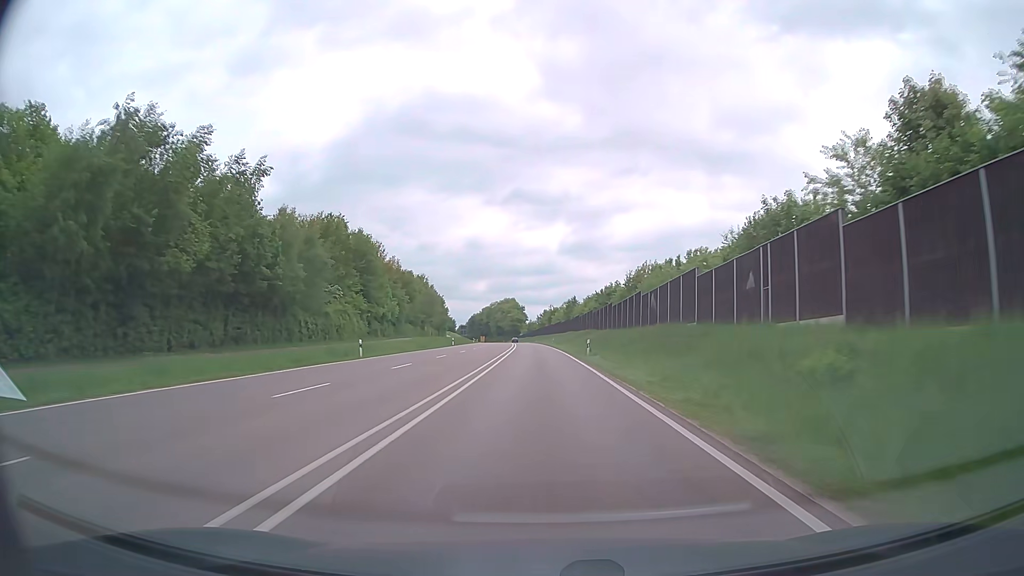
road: trunk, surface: asphalt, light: Day
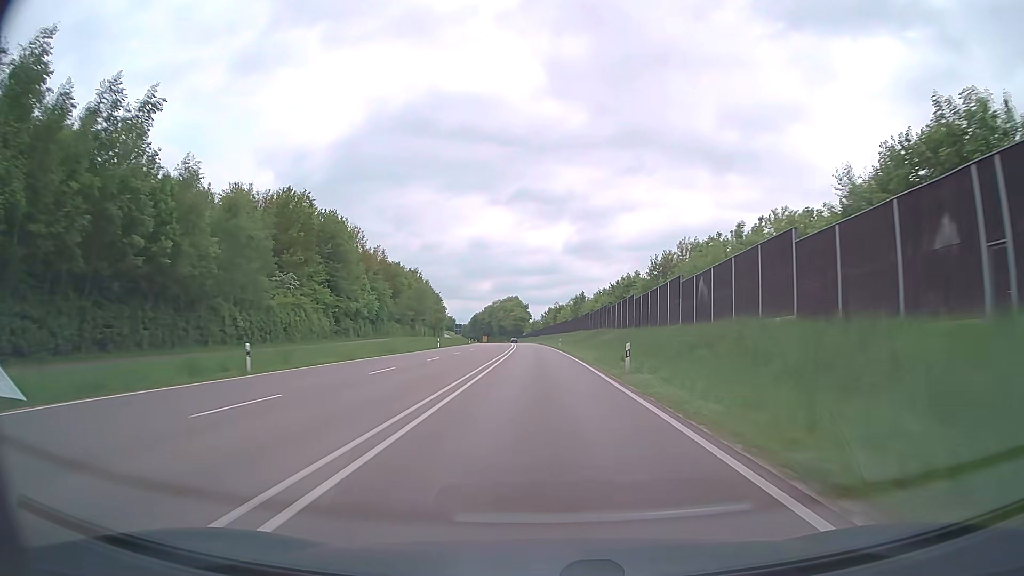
(-0.1, +15.8) m; 0°
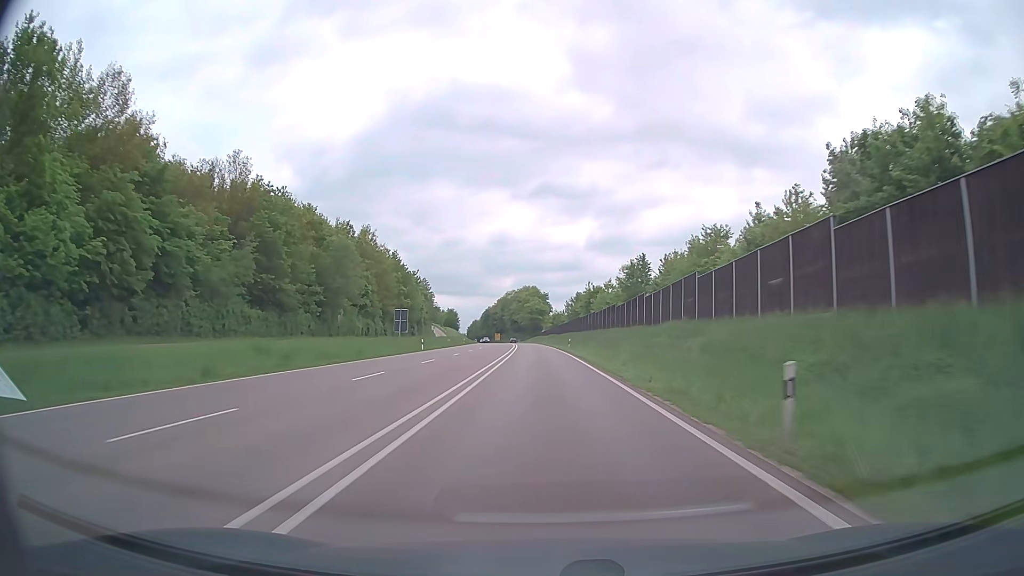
(-0.9, +63.2) m; -2°
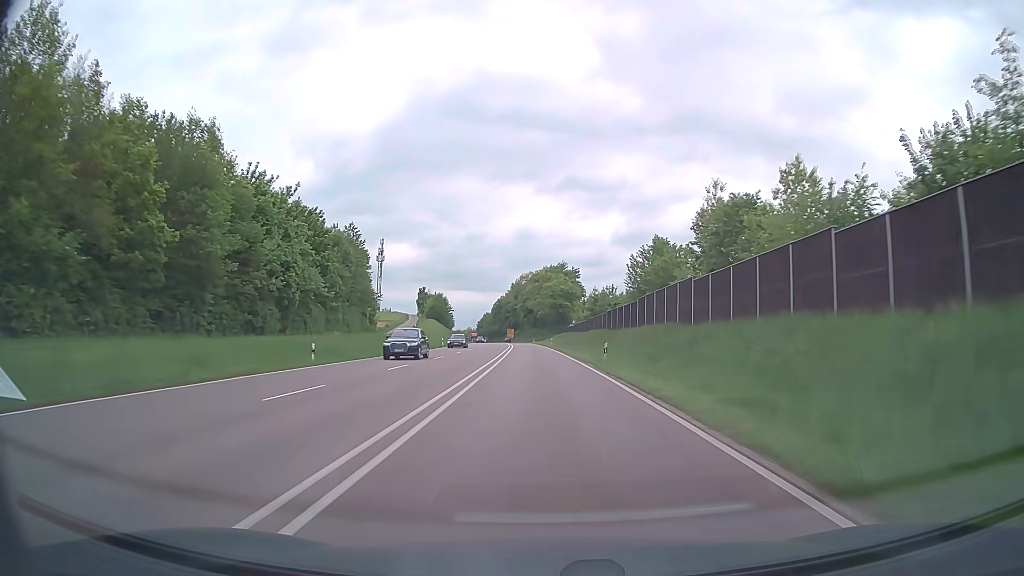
(-1.3, +79.3) m; -2°
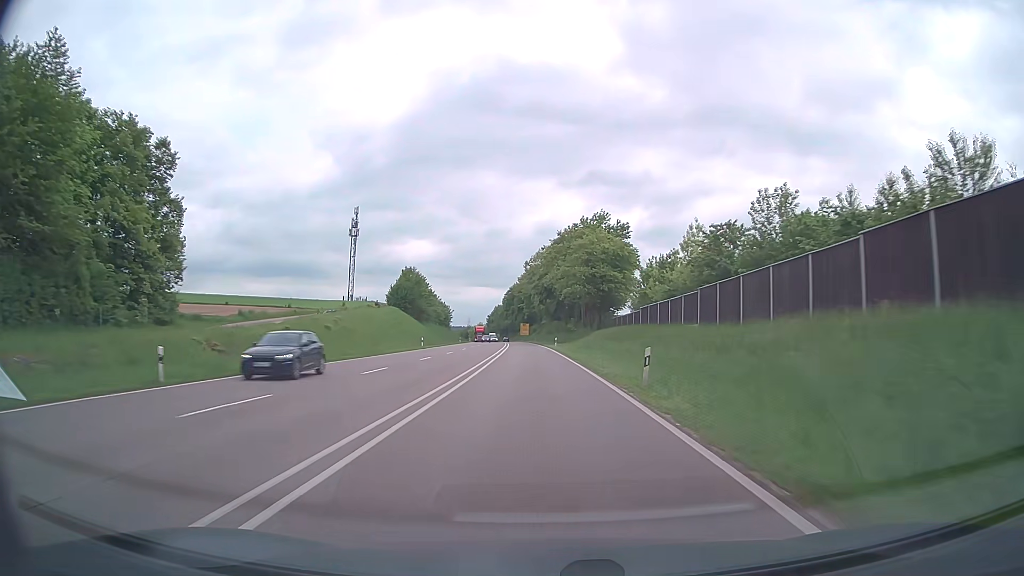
(-0.8, +63.5) m; -2°
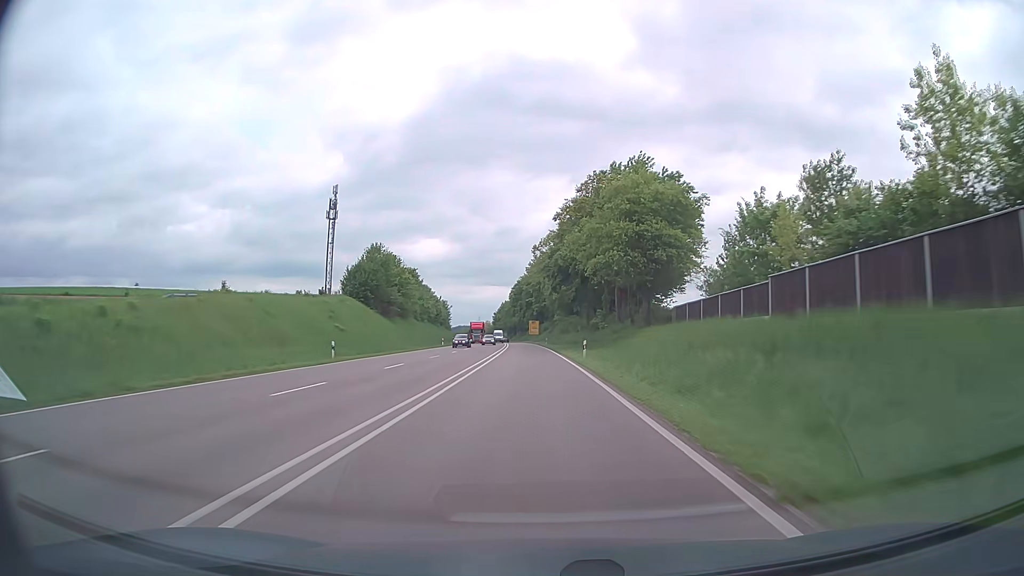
(-0.2, +31.7) m; -1°
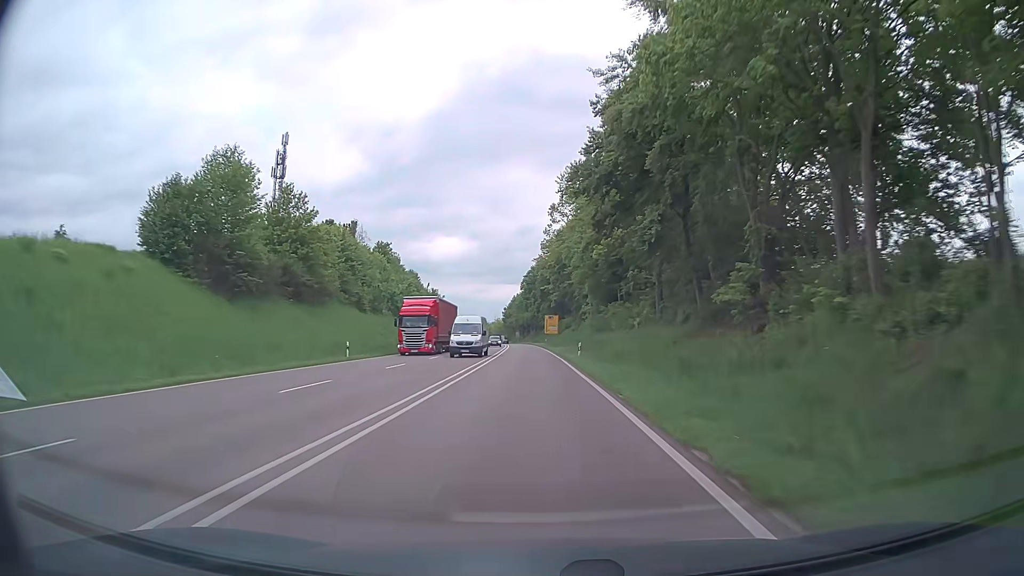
(-0.6, +47.6) m; -2°
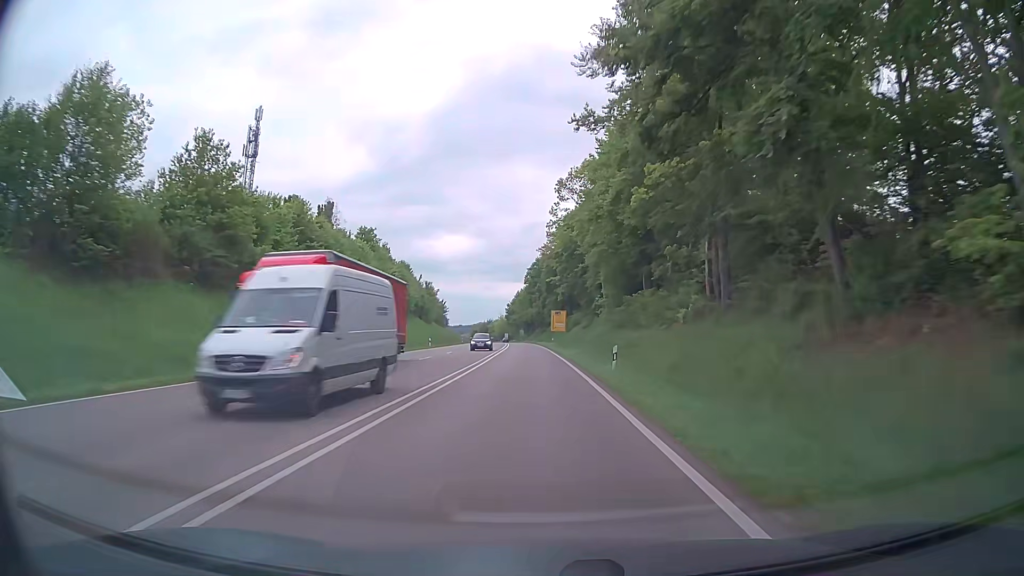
(0.0, +15.9) m; 0°
(0, +10) (0, +20) (0, +30) (0, +40) (-1, +50) (-1, +60) (-1, +70) (-2, +80) (-2, +90) (-3, +100) m
